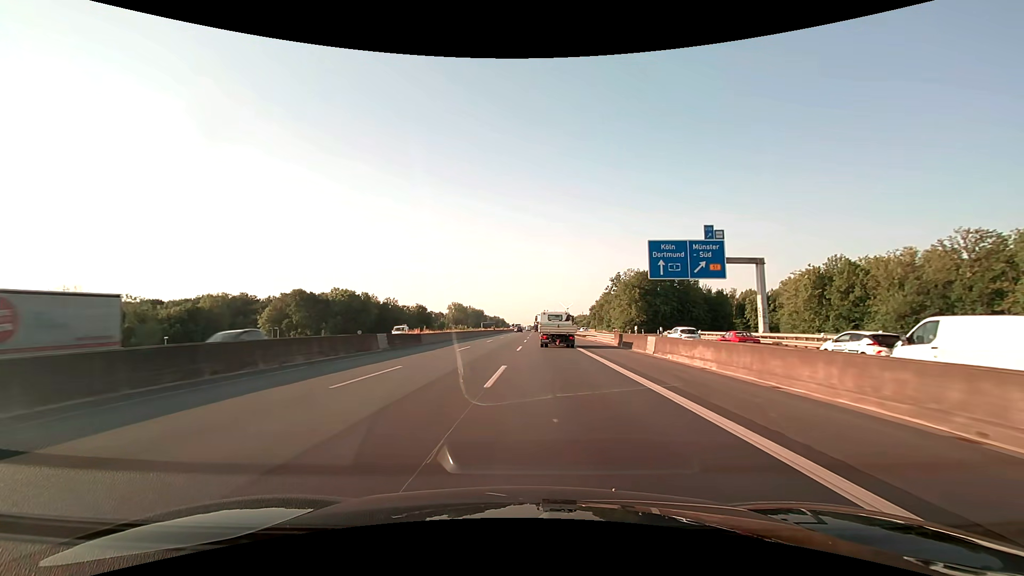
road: motorway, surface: asphalt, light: Day
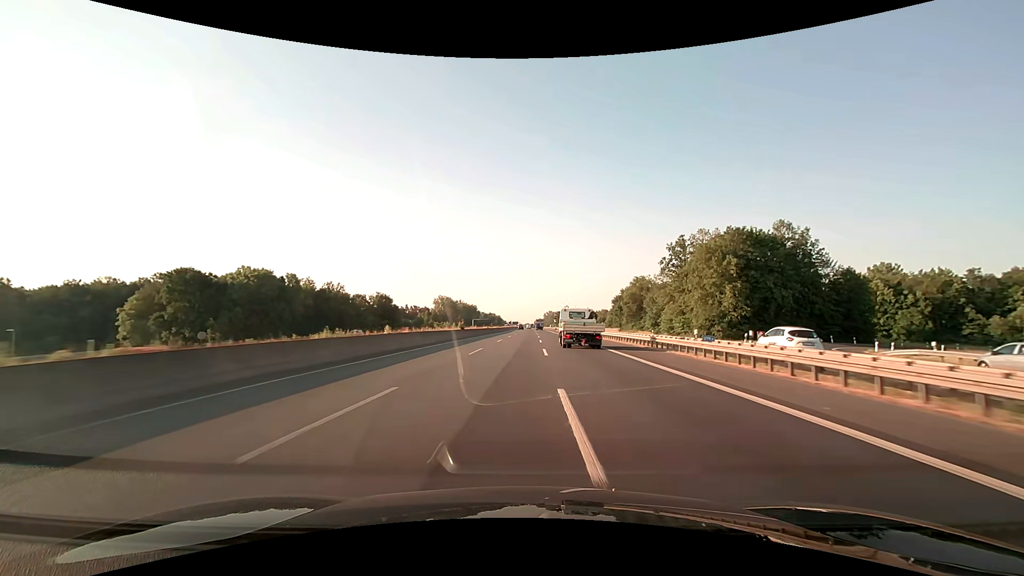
(-0.2, +60.9) m; 0°
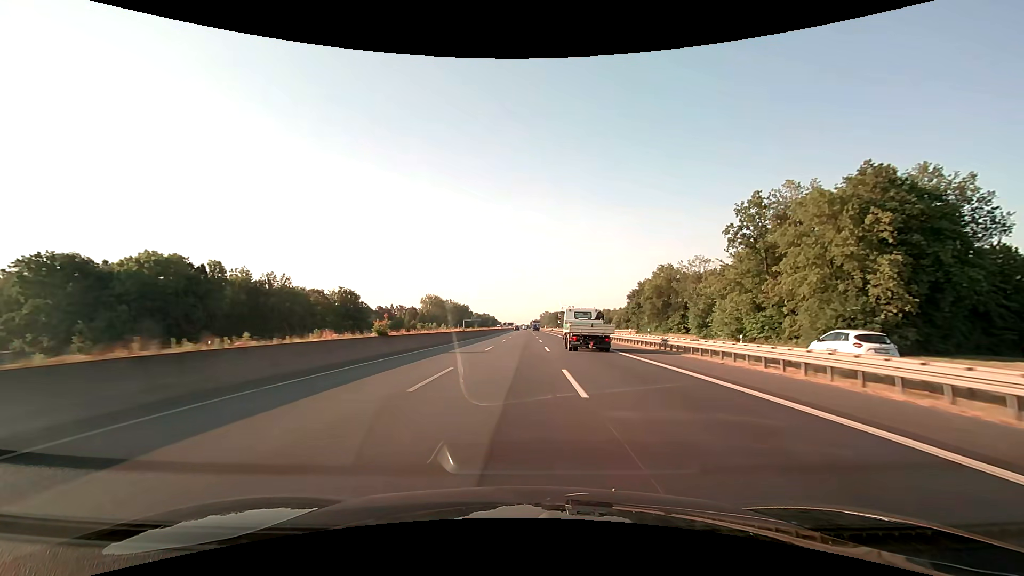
(+0.2, +31.0) m; +1°
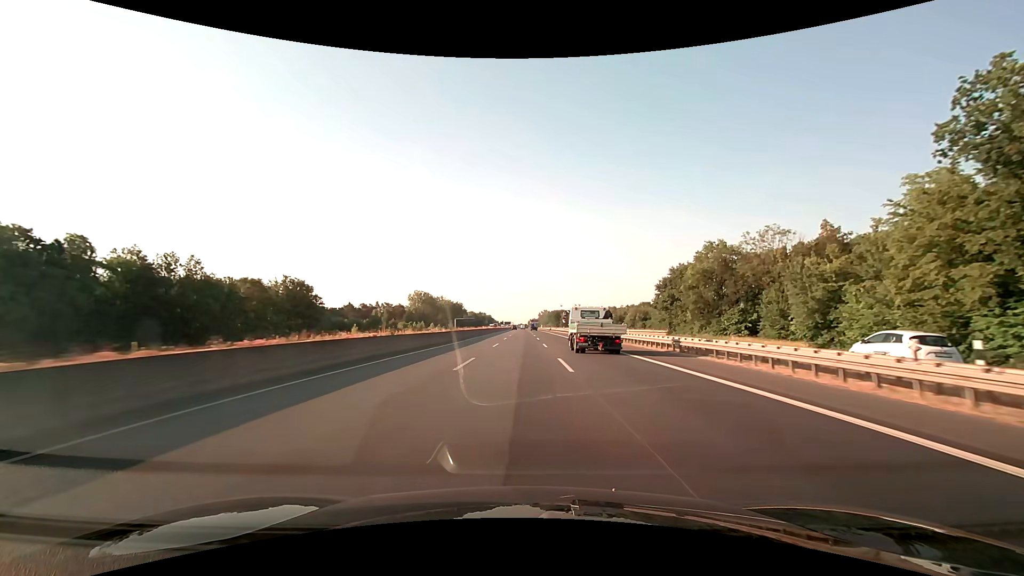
(+0.1, +31.2) m; 0°
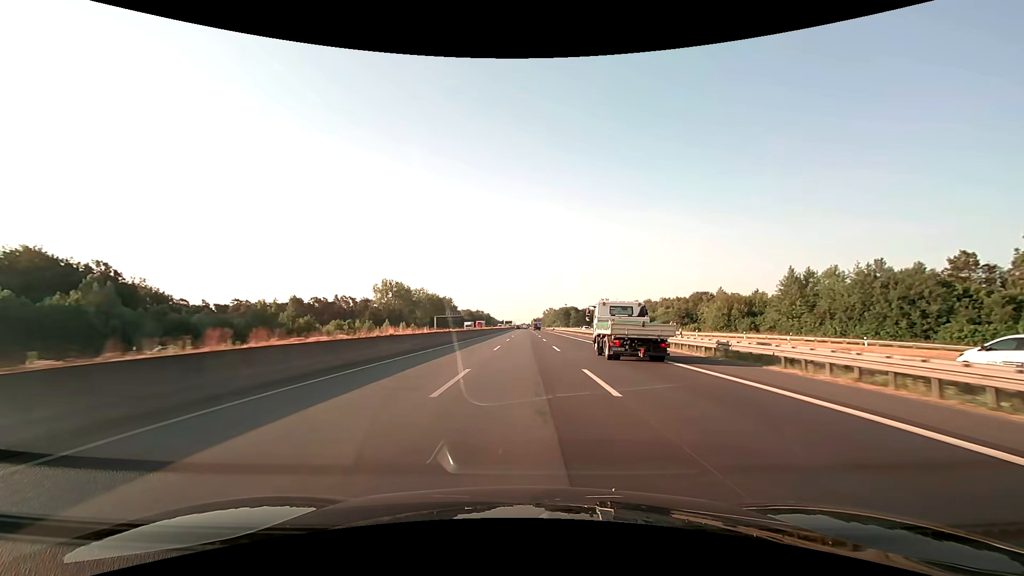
(-0.2, +78.5) m; 0°
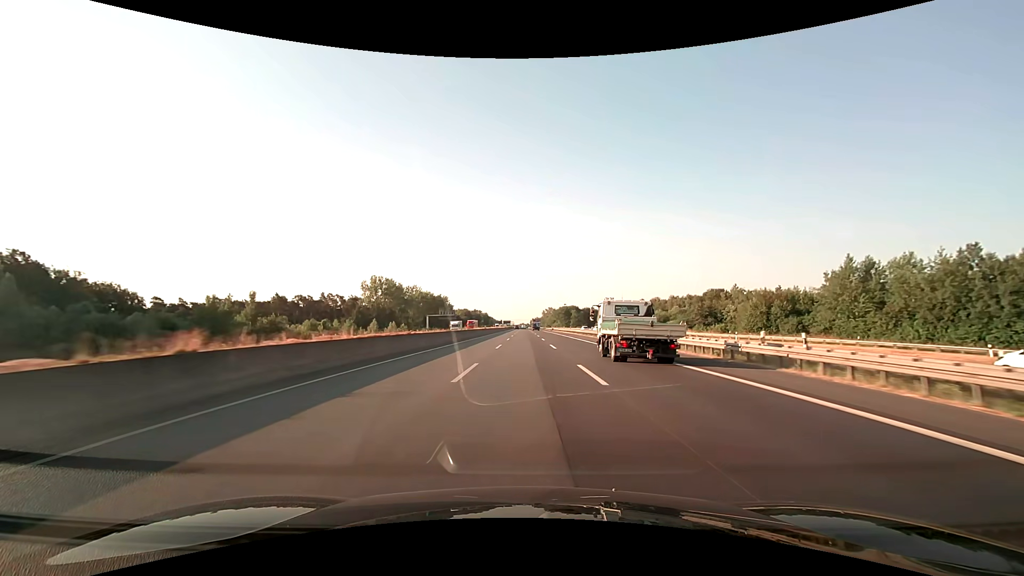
(0.0, +15.7) m; 0°
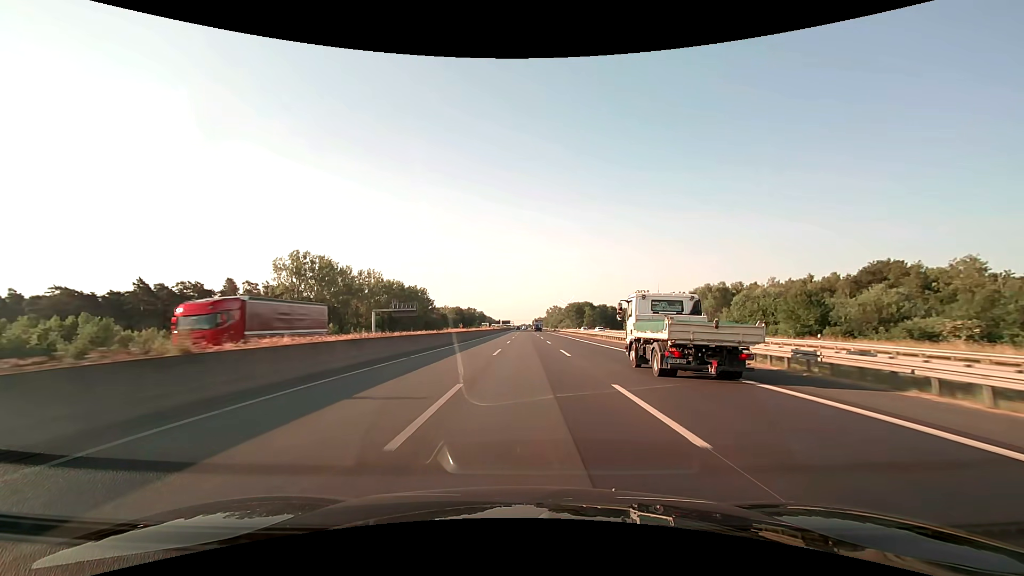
(-0.1, +78.9) m; 0°
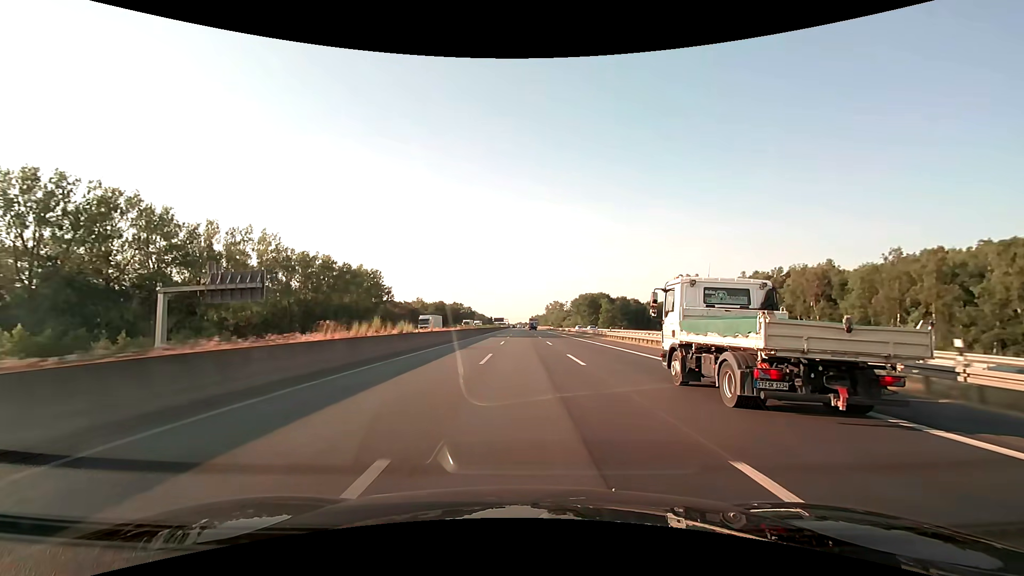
(+0.1, +79.0) m; 0°
(0, +10) (0, +20) (0, +30) (0, +40) (0, +50) (0, +60) (0, +70) (0, +80) (0, +90) (0, +100) m
